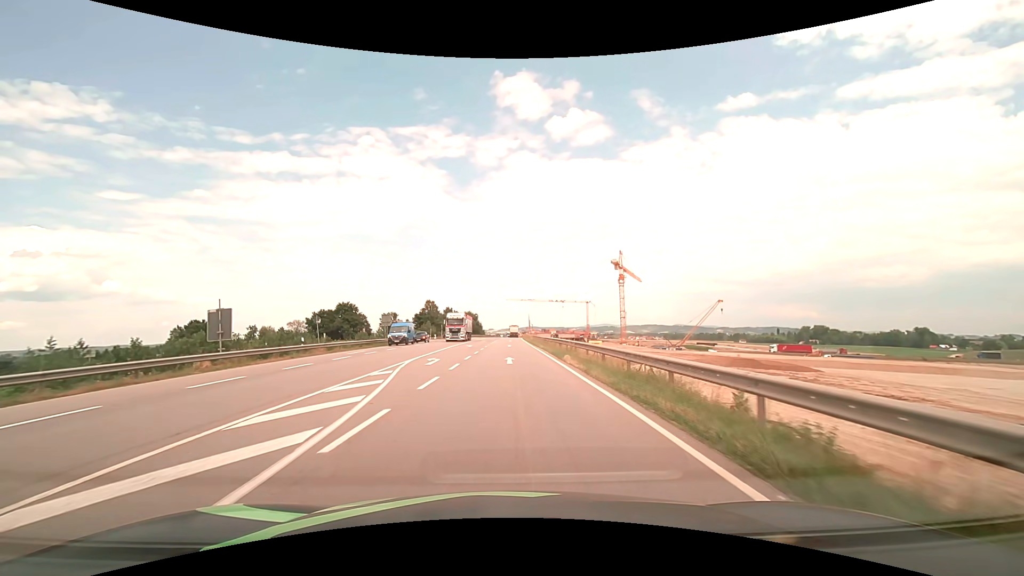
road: motorway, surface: asphalt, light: Day
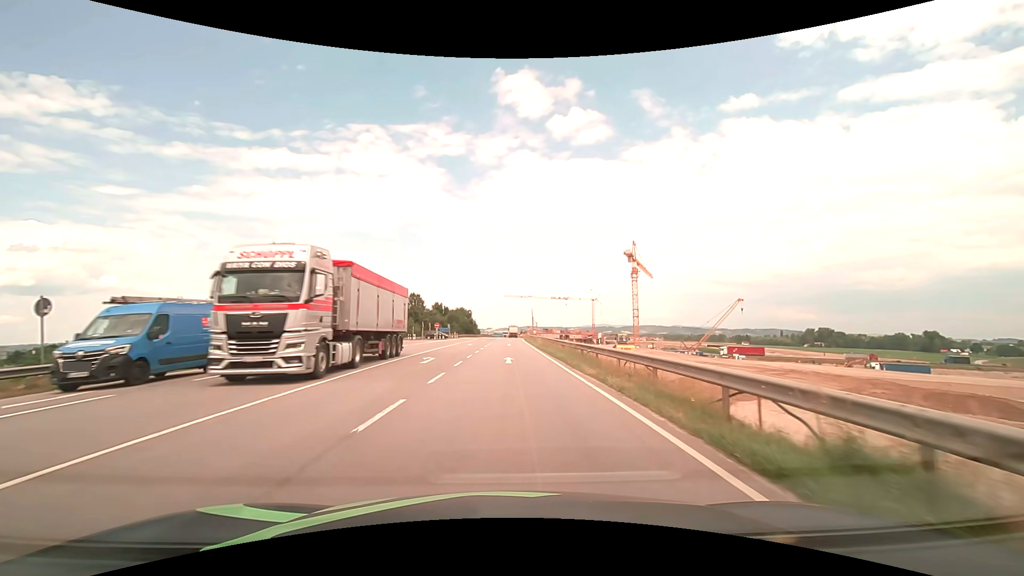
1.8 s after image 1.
(0.0, +23.0) m; 0°
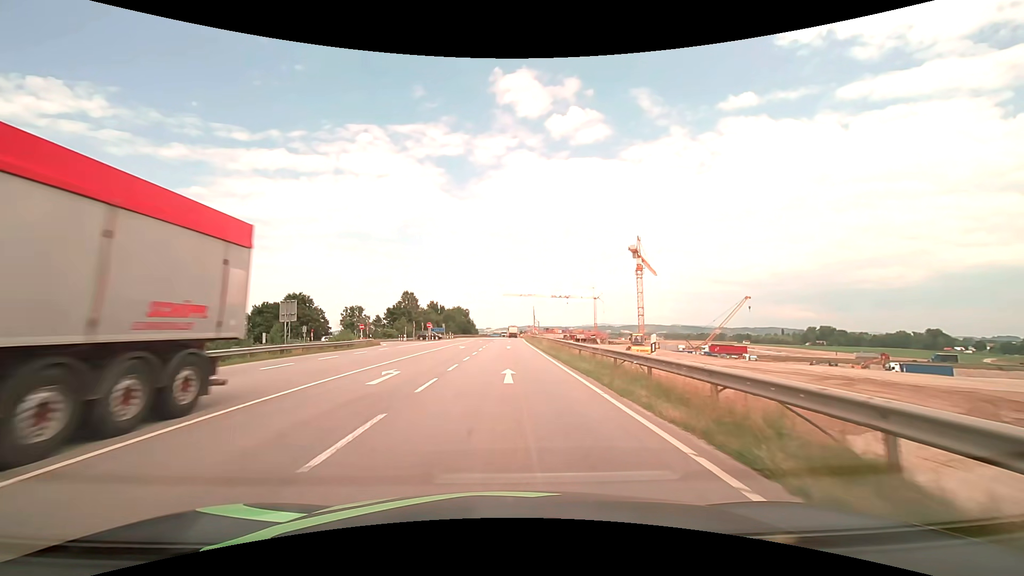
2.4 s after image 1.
(0.0, +7.7) m; 0°
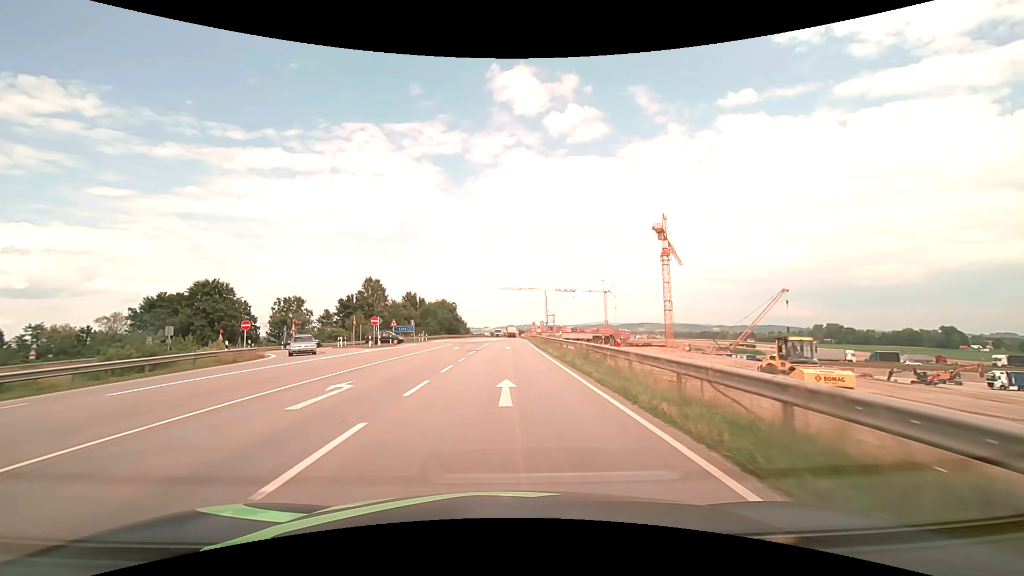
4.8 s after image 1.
(+0.1, +30.7) m; 0°
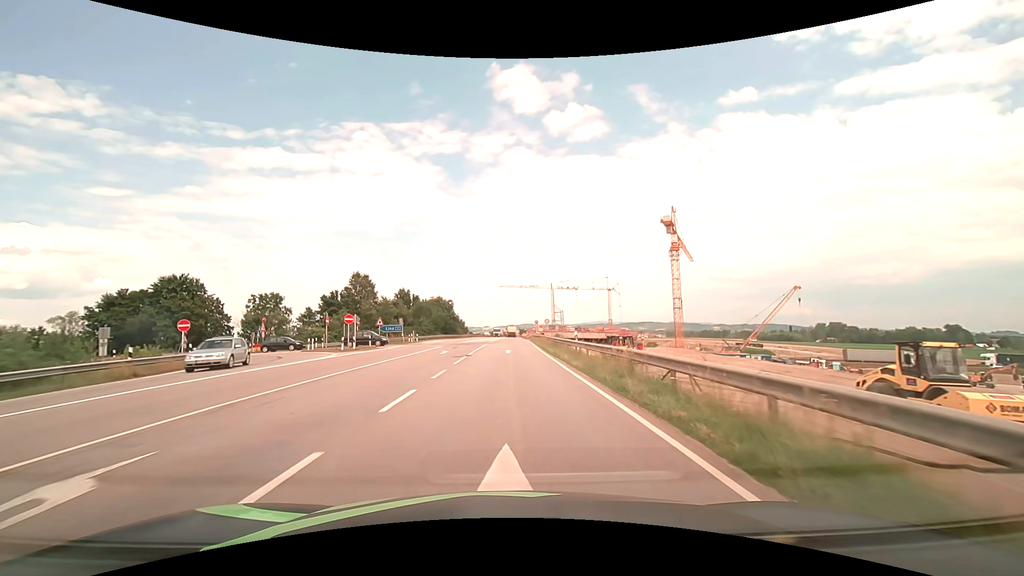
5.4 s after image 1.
(0.0, +7.6) m; 0°
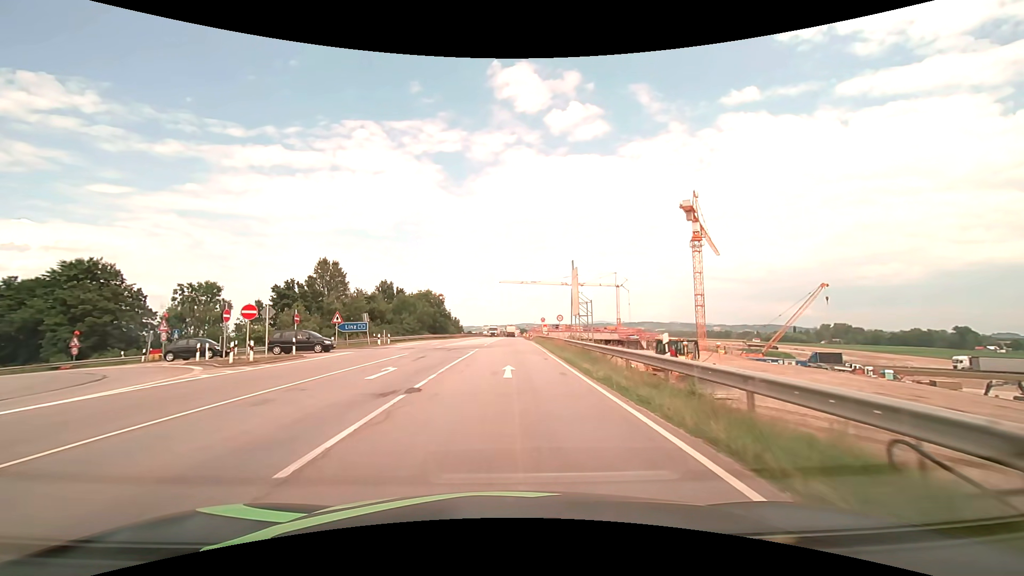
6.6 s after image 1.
(0.0, +15.3) m; 0°
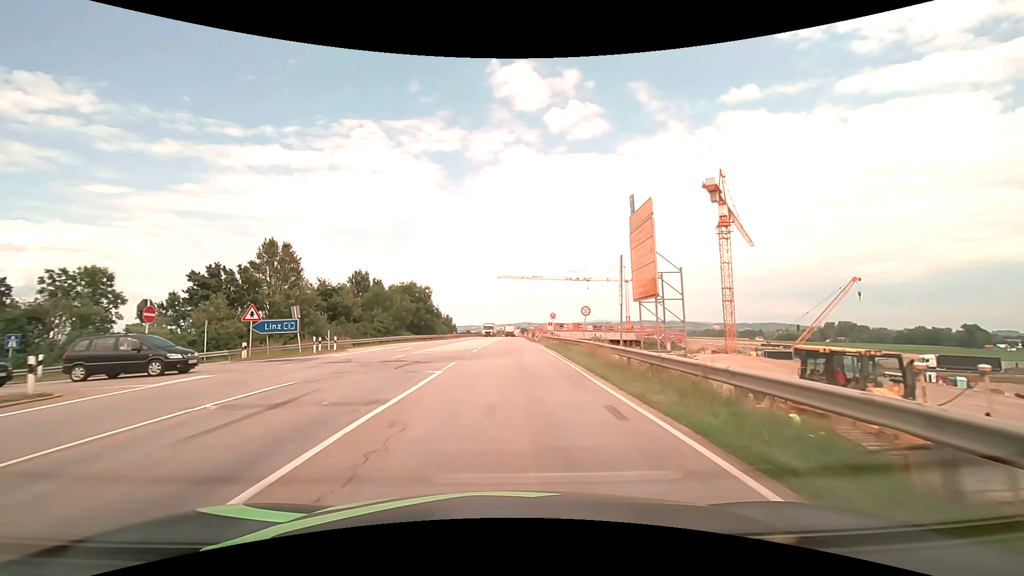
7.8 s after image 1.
(0.0, +15.3) m; 0°
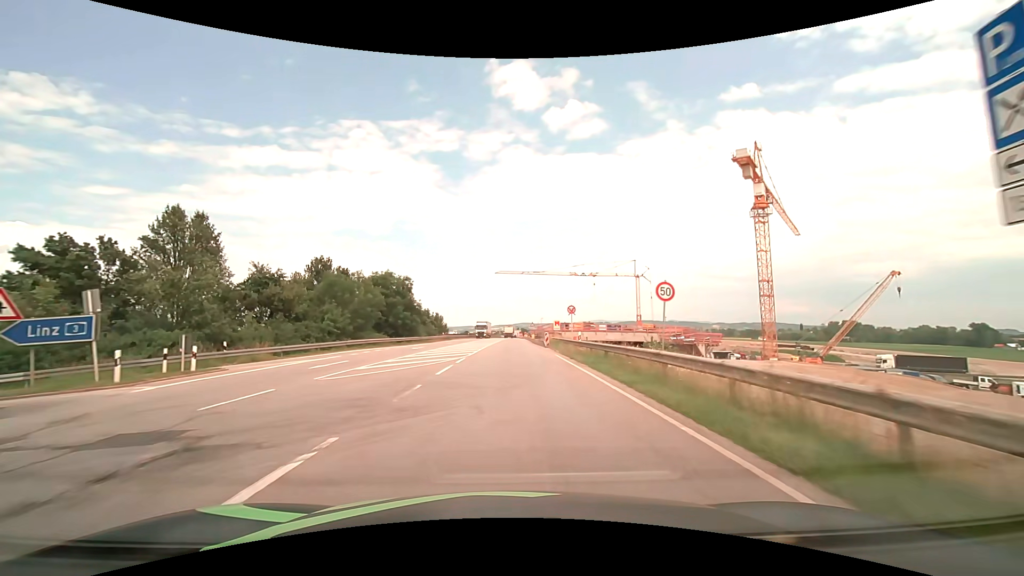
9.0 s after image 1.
(0.0, +15.3) m; 0°
(0, +10) (0, +20) (0, +30) (0, +40) (0, +50) (0, +60) (0, +70) (0, +80) (0, +90) (0, +100) m
